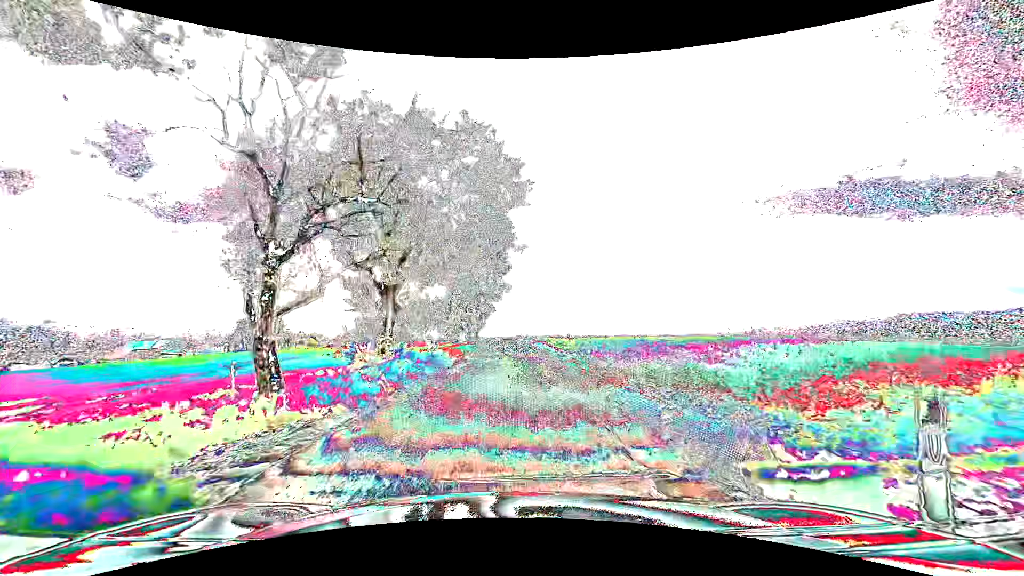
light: Day
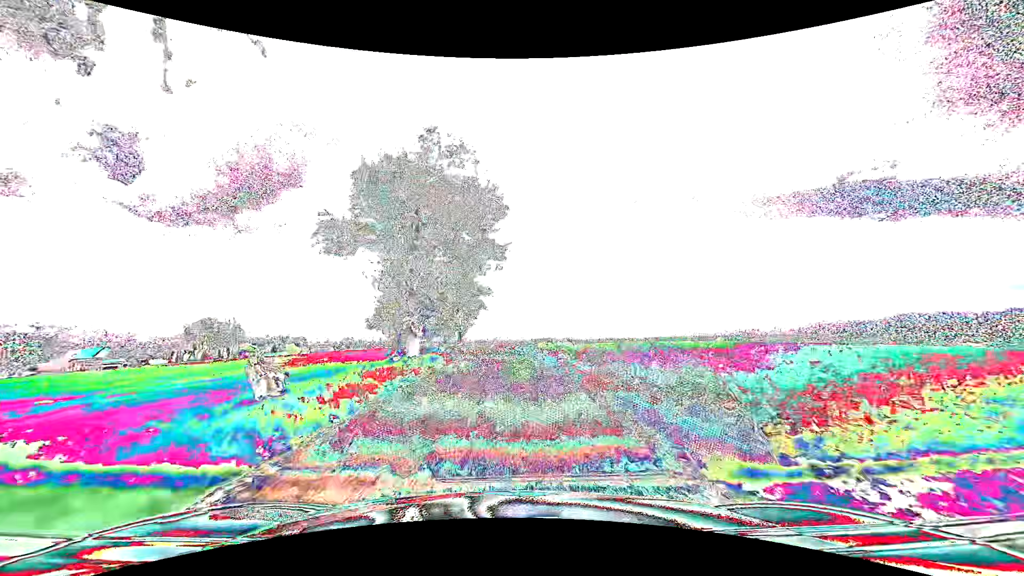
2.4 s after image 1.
(+0.2, +22.6) m; +1°
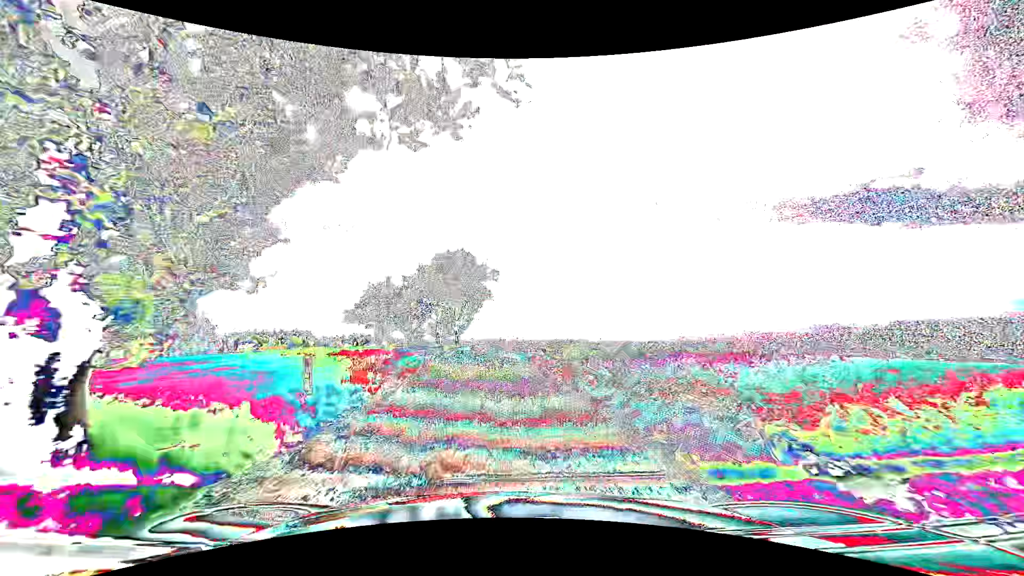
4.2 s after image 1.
(-0.3, +19.9) m; -2°
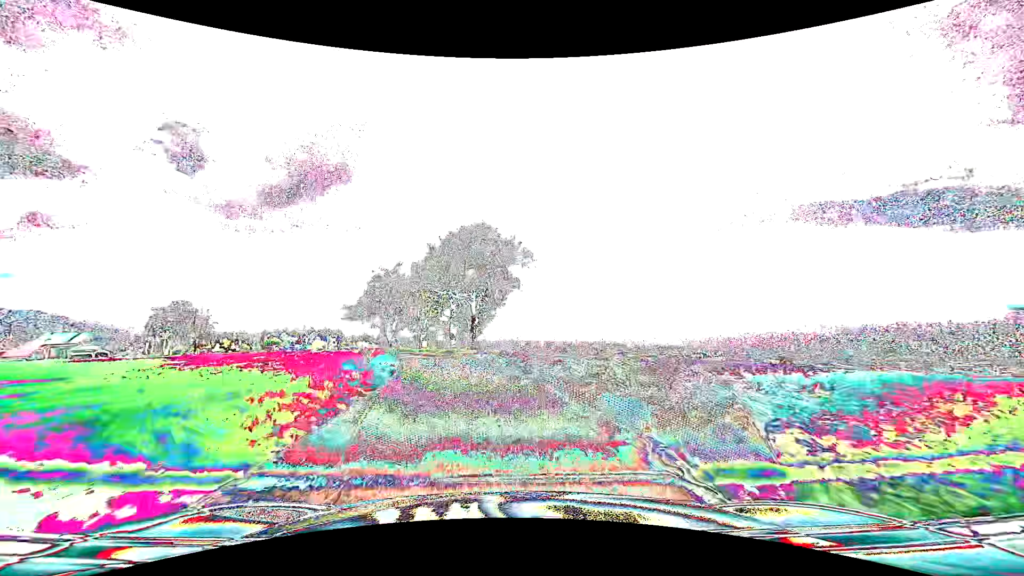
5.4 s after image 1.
(-0.3, +14.0) m; -3°
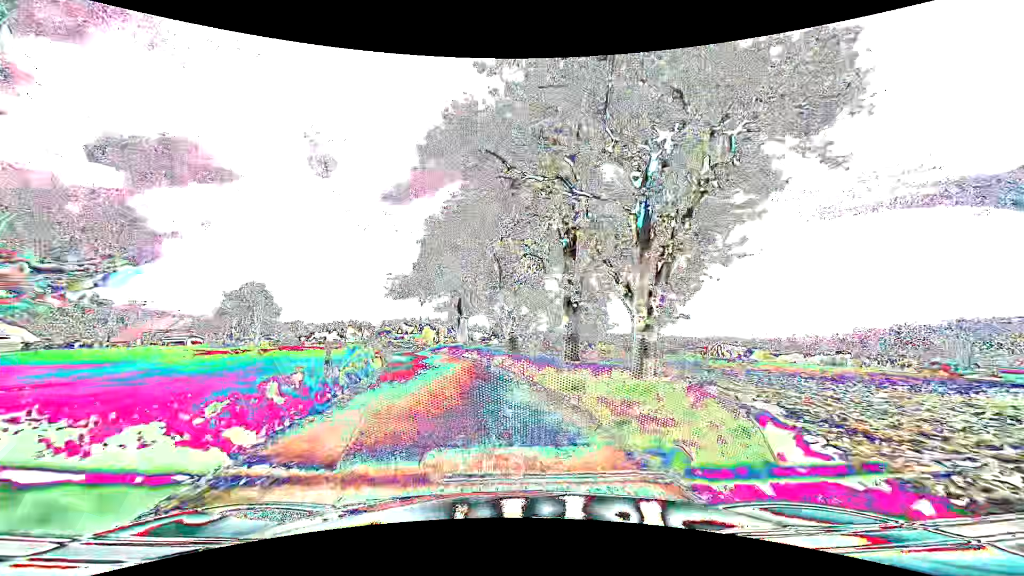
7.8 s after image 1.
(-2.8, +28.8) m; -12°
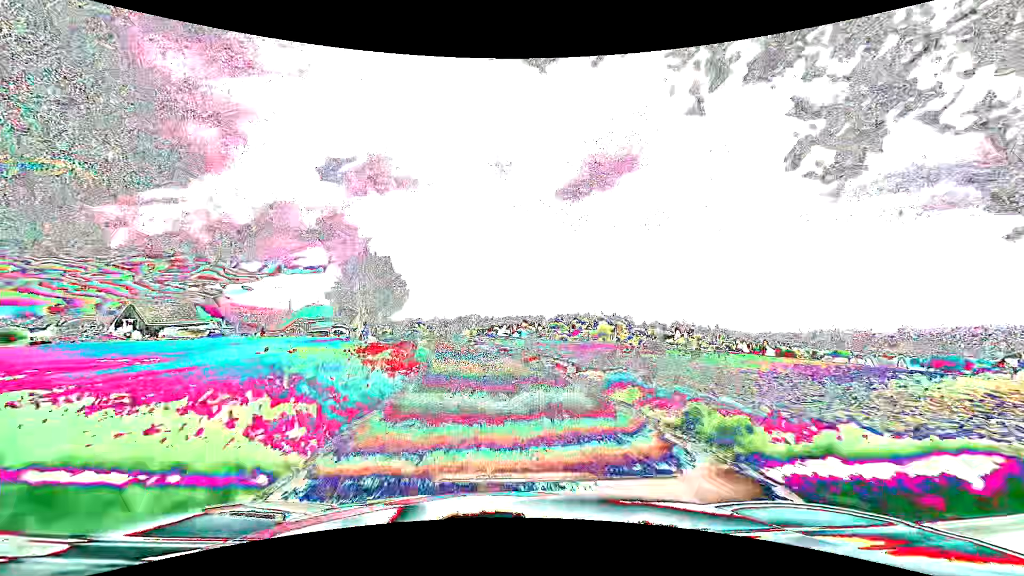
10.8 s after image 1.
(-7.2, +36.8) m; -20°
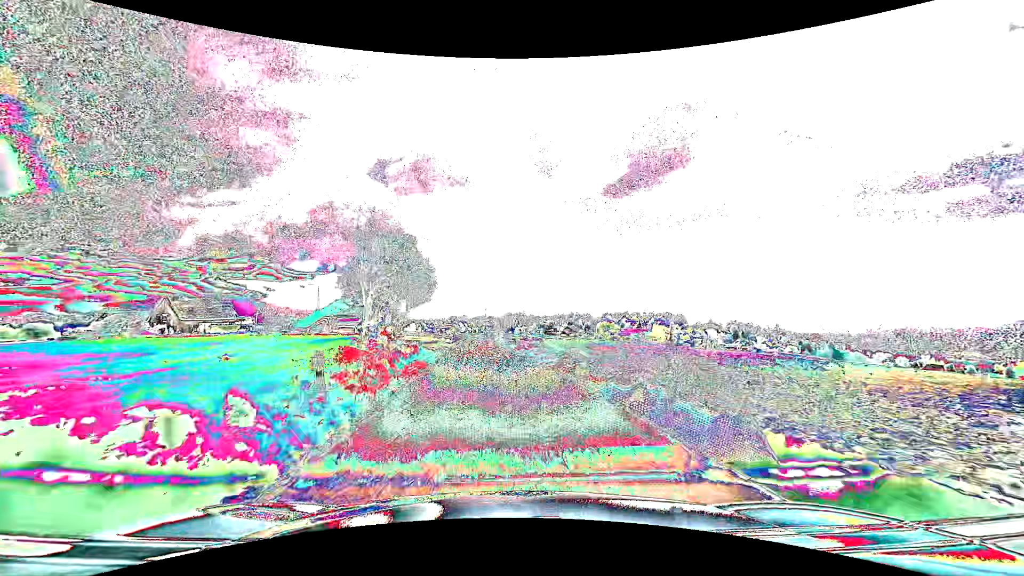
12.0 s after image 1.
(-0.6, +15.3) m; -5°
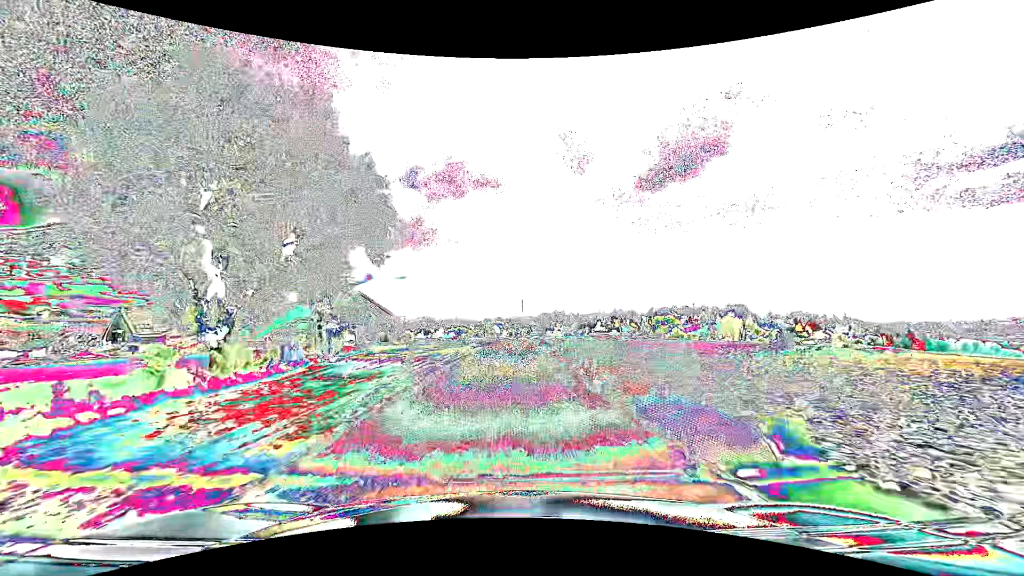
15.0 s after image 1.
(-1.9, +38.3) m; -4°
